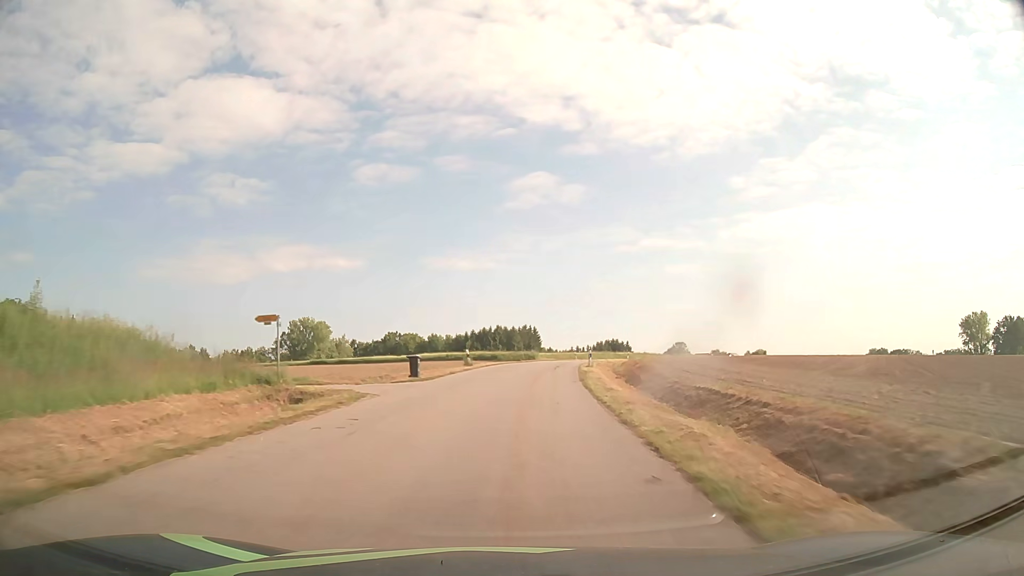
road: tertiary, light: Day
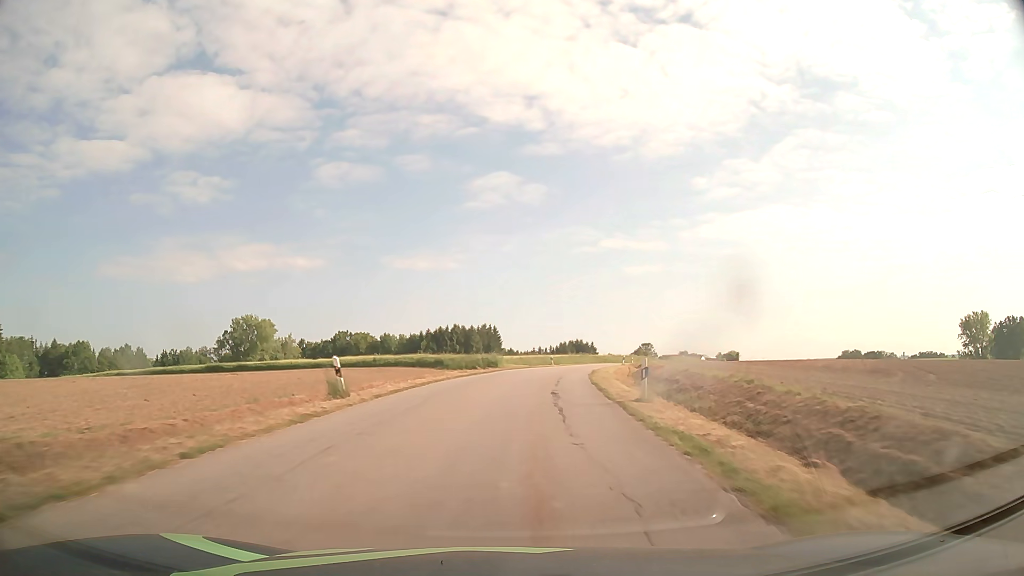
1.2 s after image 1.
(+0.8, +23.0) m; +4°
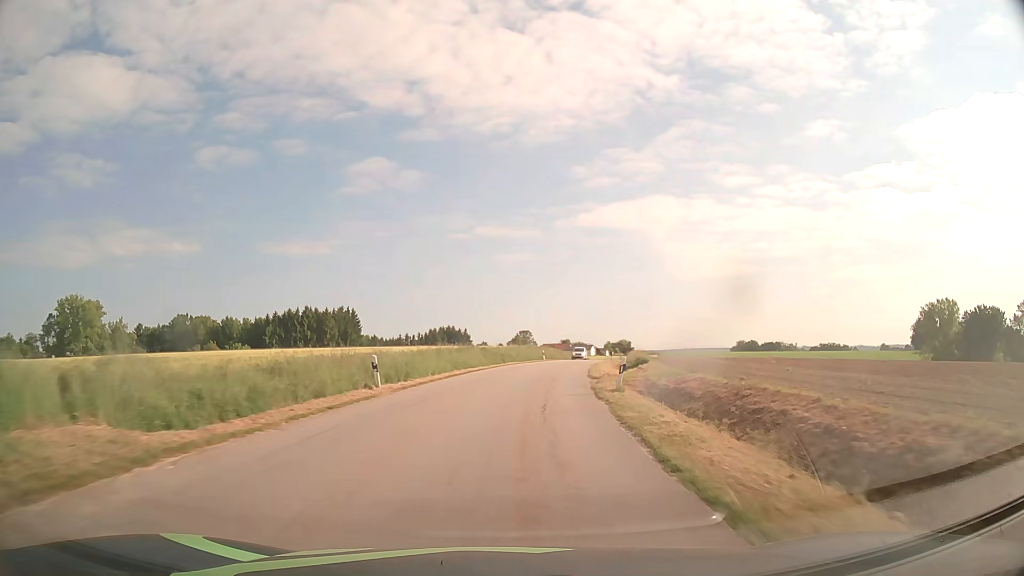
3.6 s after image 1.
(+4.1, +45.4) m; +11°
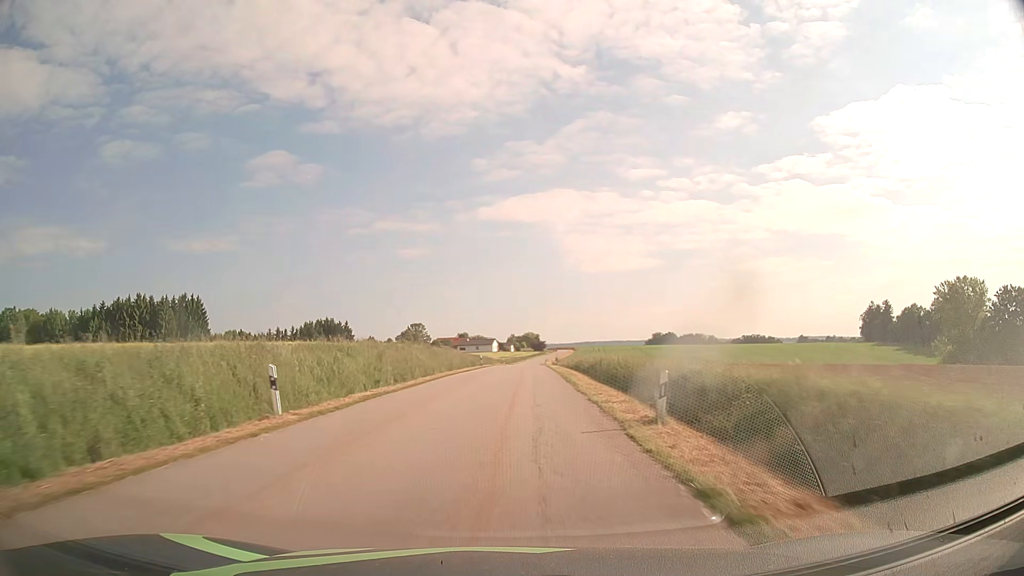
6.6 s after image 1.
(+6.1, +56.3) m; +9°
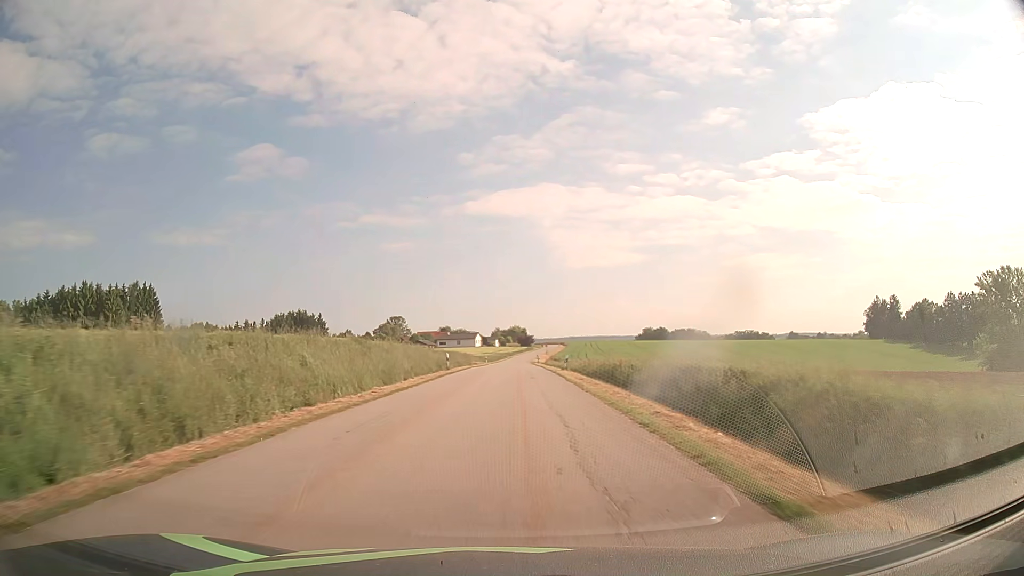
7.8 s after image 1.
(+0.1, +22.9) m; +1°
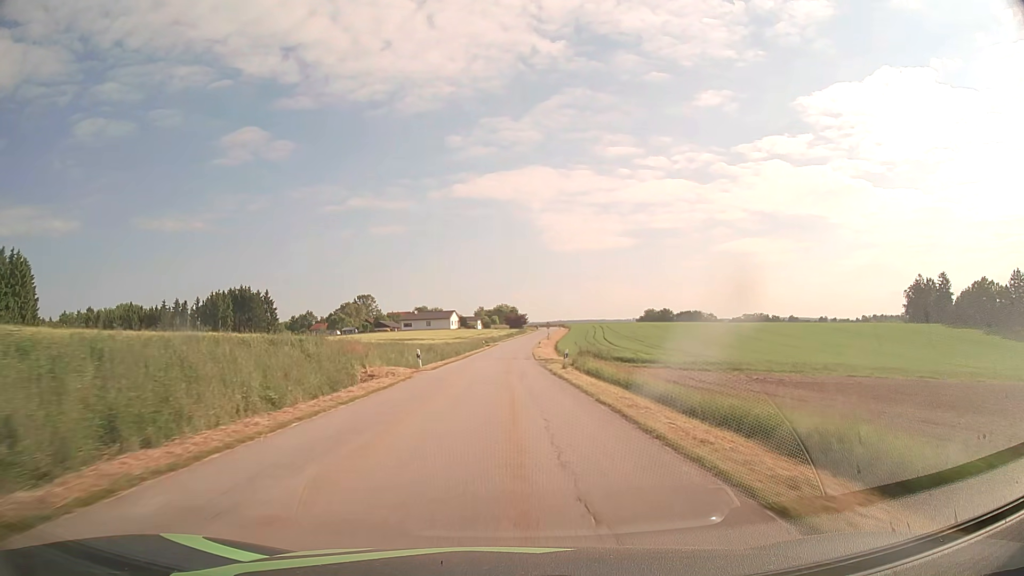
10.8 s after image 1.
(+0.9, +57.7) m; +1°
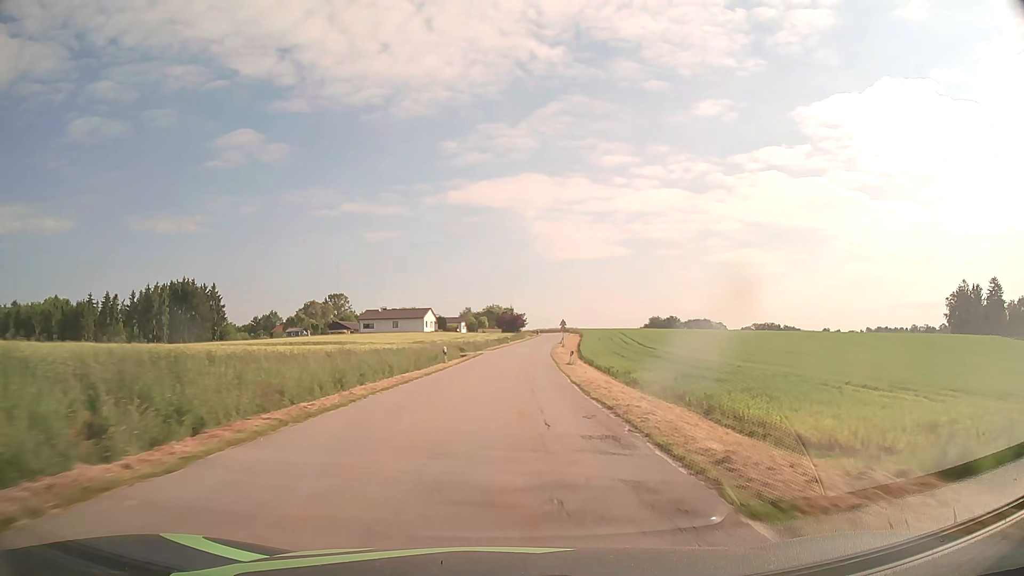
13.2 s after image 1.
(+0.1, +45.1) m; 0°
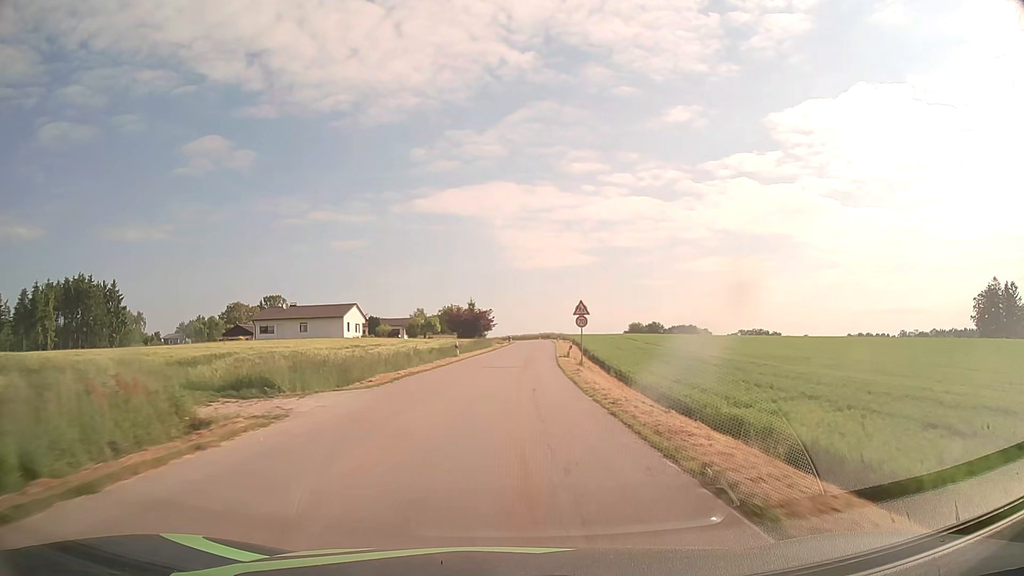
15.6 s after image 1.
(+1.6, +45.1) m; +3°
(0, +10) (0, +20) (0, +30) (+1, +40) (+2, +50) (+2, +60) (+3, +70) (+4, +80) (+4, +90) (+5, +100) m
